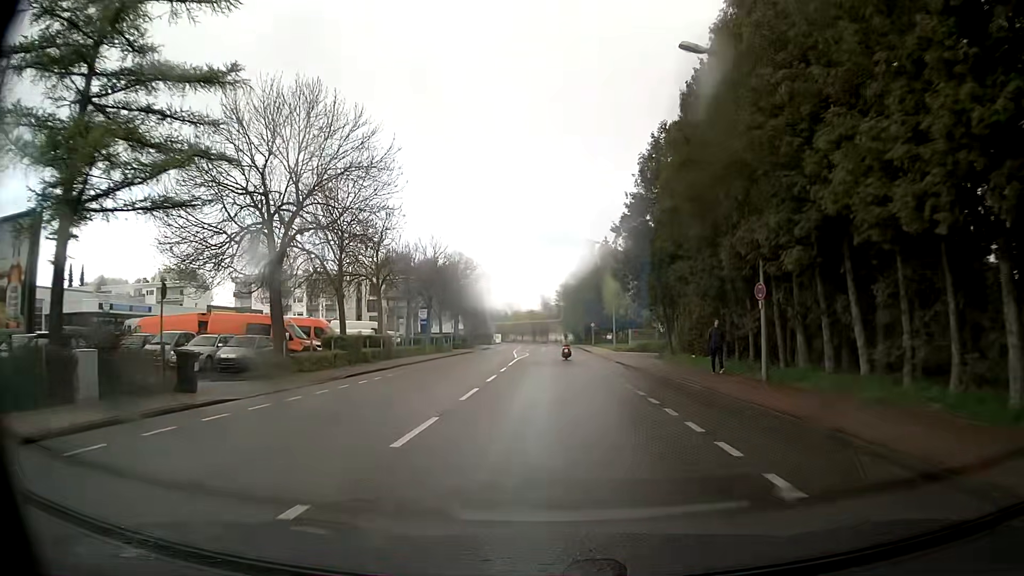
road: tertiary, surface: asphalt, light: Day
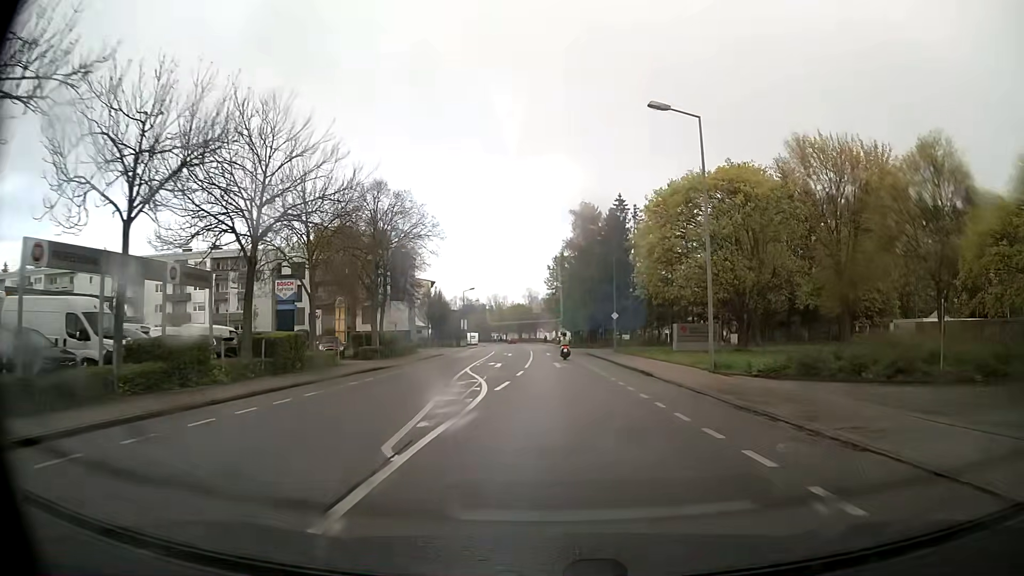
(-0.5, +34.9) m; 0°
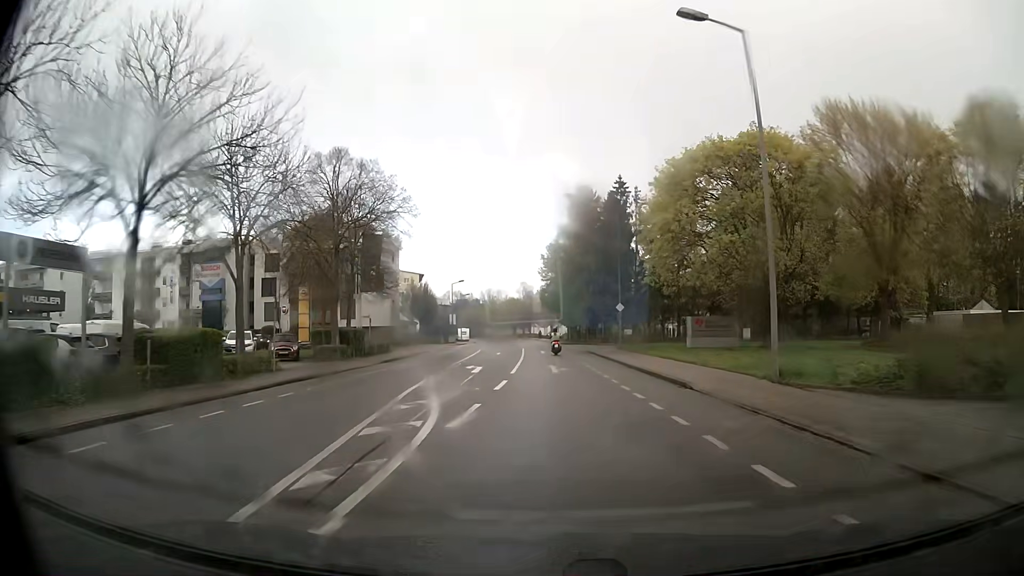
(+0.1, +7.1) m; +1°
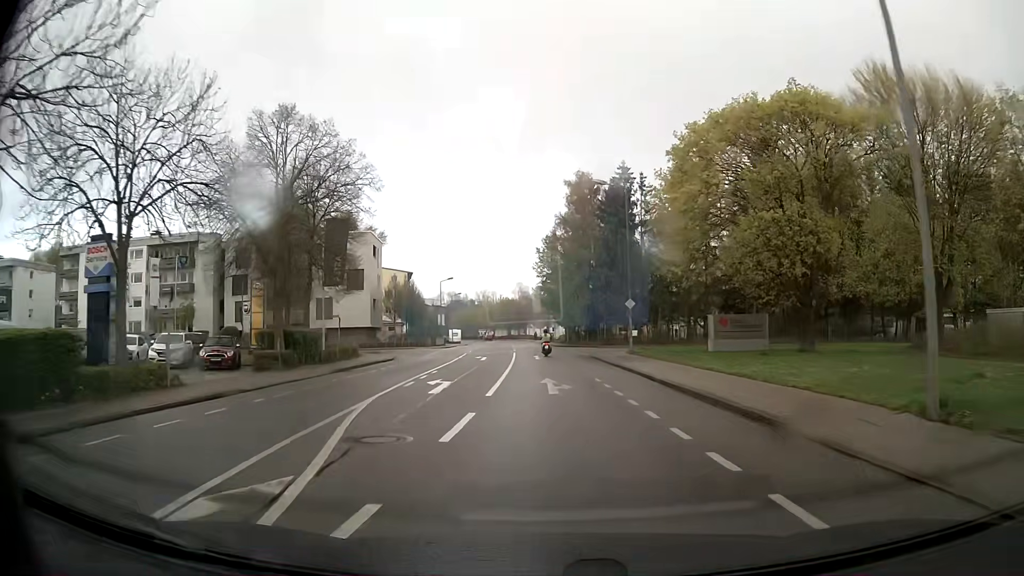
(0.0, +7.3) m; 0°
(0, +10) (0, +20) (0, +30) (-1, +40) (-1, +50) (-2, +60) (-3, +70) (-3, +80) (-4, +90) (-4, +100) m
